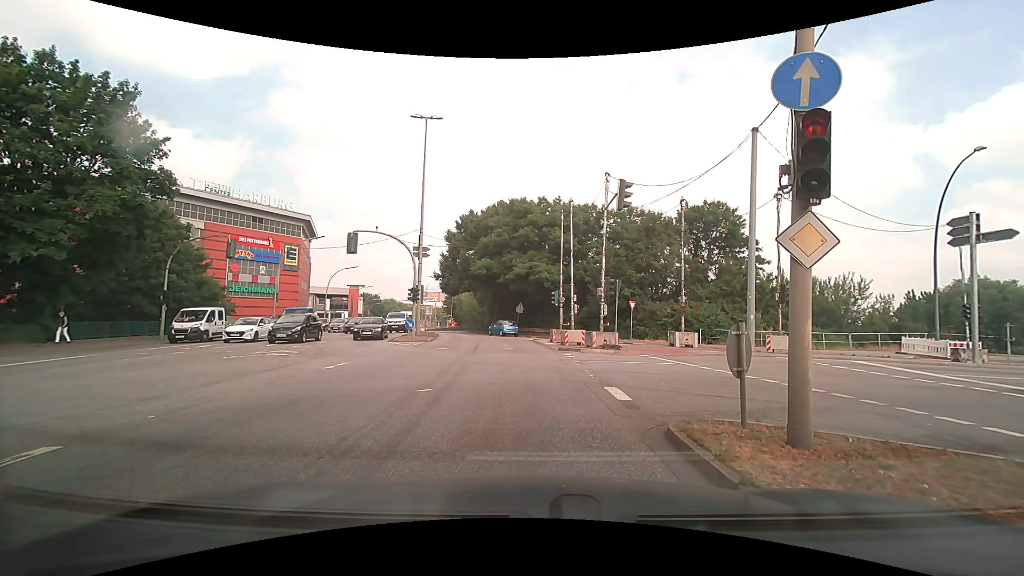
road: primary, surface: asphalt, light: Day
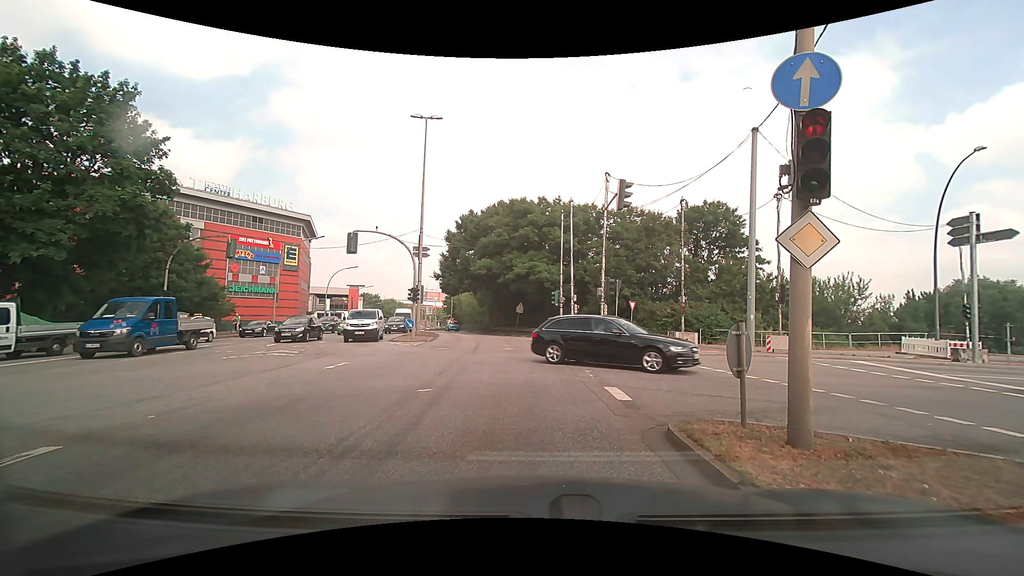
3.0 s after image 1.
(0.0, 0.0) m; 0°
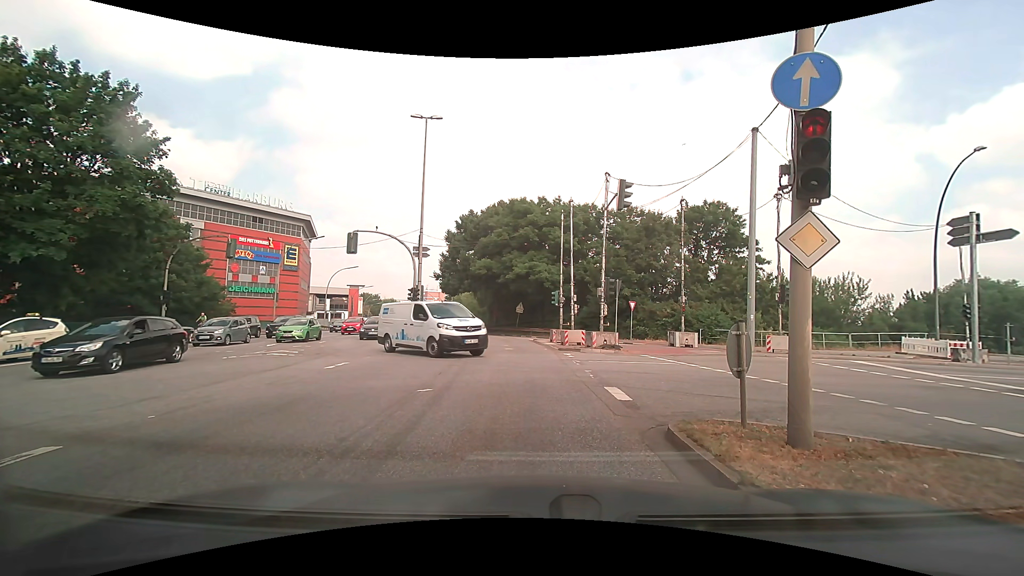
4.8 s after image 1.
(0.0, 0.0) m; 0°
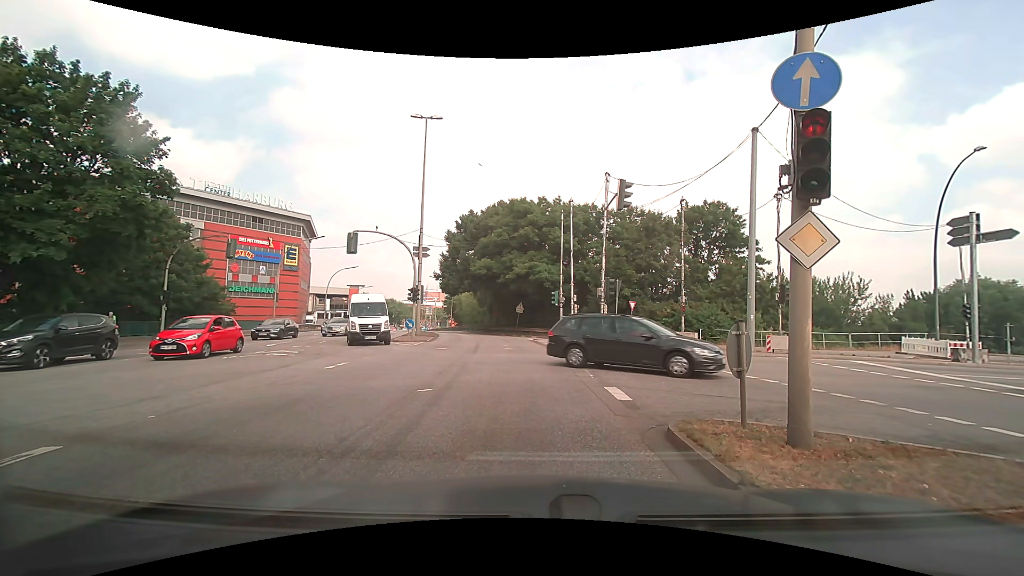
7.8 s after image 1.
(0.0, 0.0) m; 0°
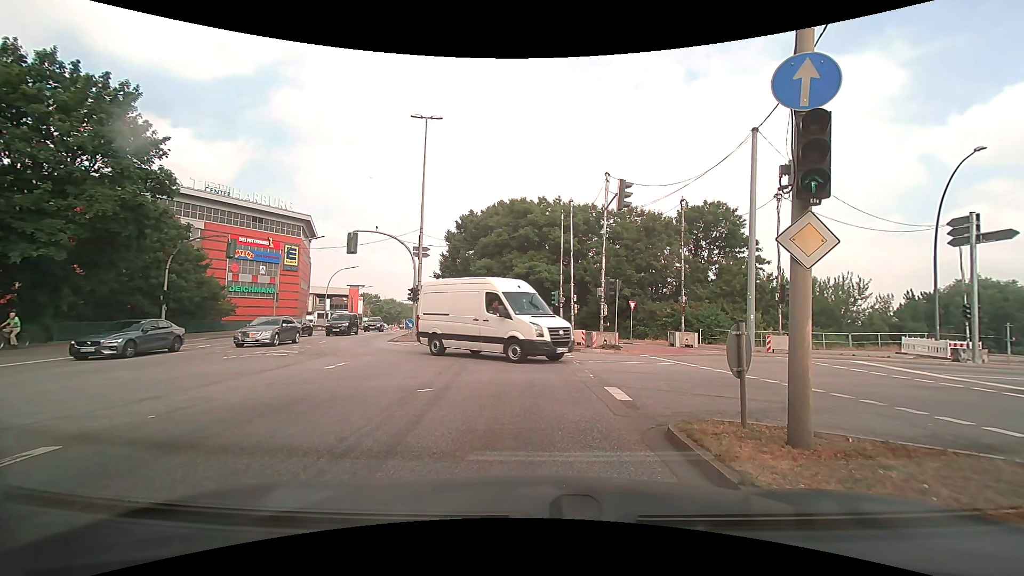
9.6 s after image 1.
(0.0, 0.0) m; 0°
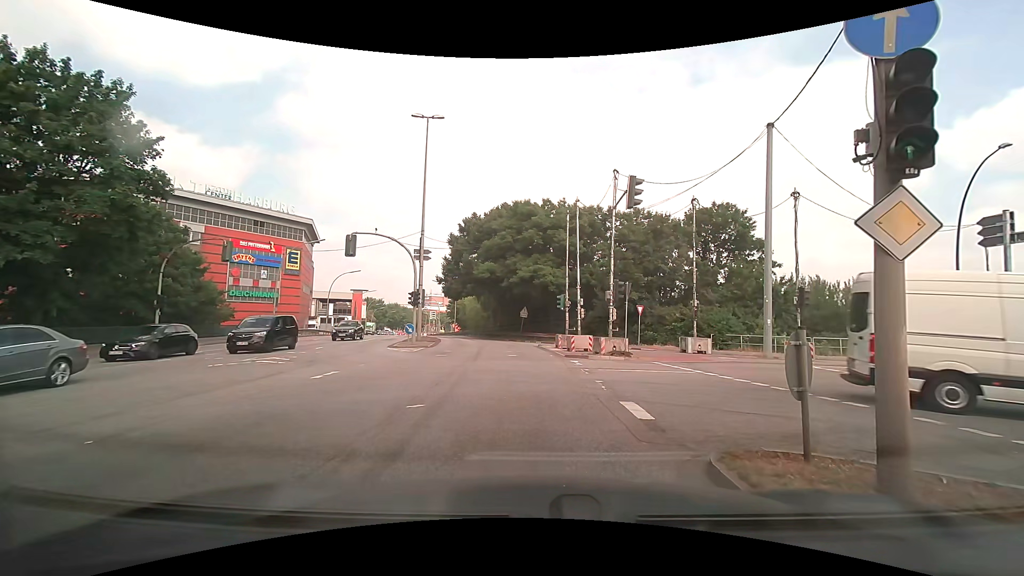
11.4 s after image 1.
(0.0, +1.3) m; -2°
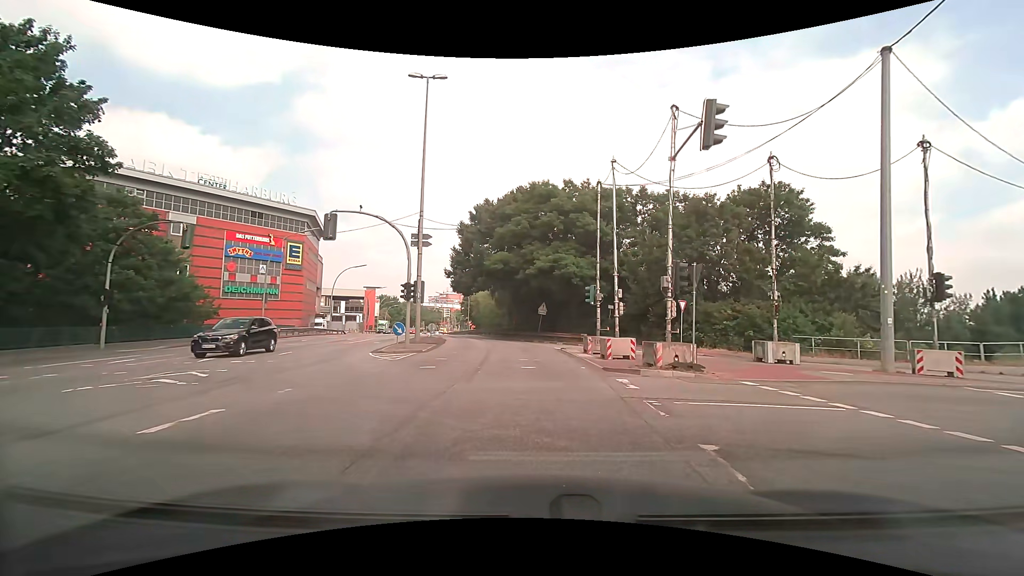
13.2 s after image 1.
(0.0, +6.4) m; -2°
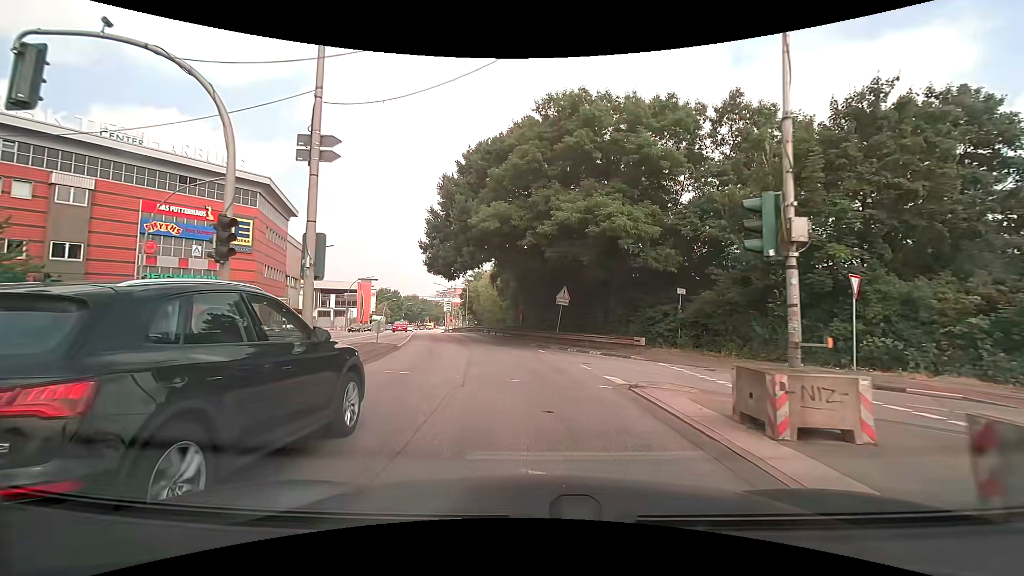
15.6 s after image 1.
(+0.2, +16.3) m; +1°
(0, +10) (-1, +20) (-2, +30) (-4, +40) (-7, +49) (-9, +59) (-12, +69) (-14, +79) (-16, +88) (-18, +98) m
